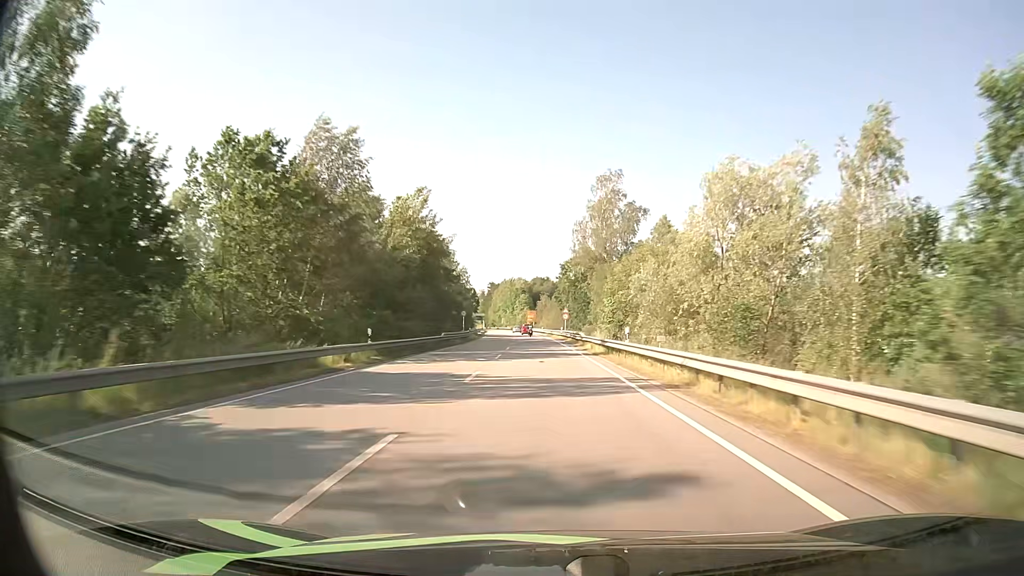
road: primary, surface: asphalt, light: Day
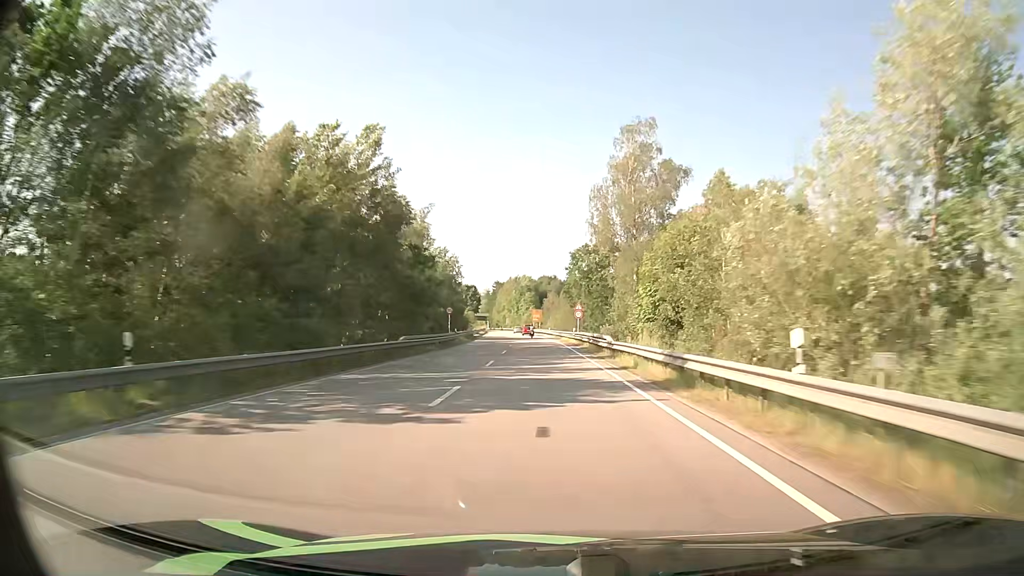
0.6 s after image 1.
(-0.1, +16.9) m; -1°
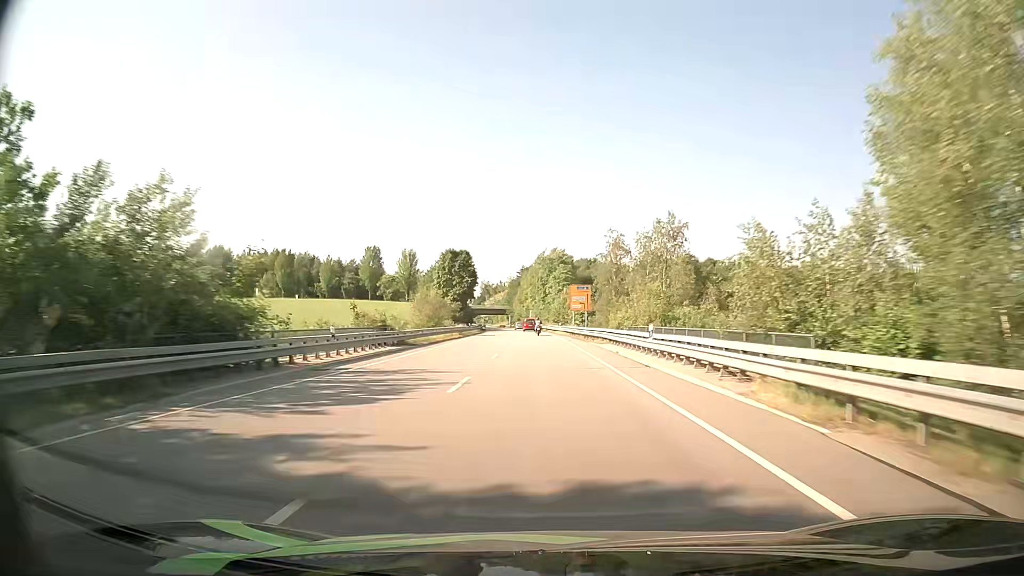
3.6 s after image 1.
(-2.2, +81.9) m; -3°
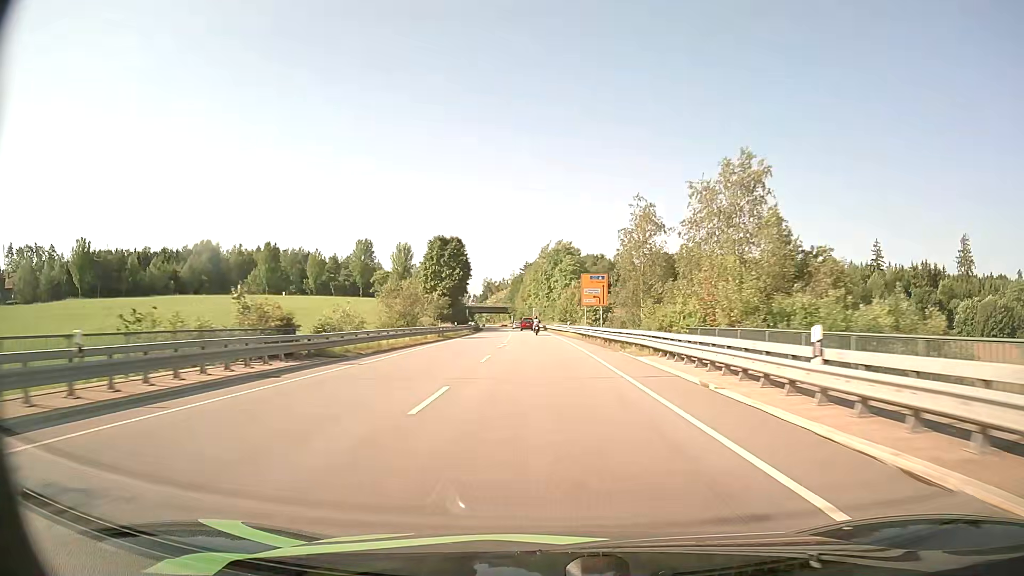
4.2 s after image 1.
(0.0, +15.2) m; 0°
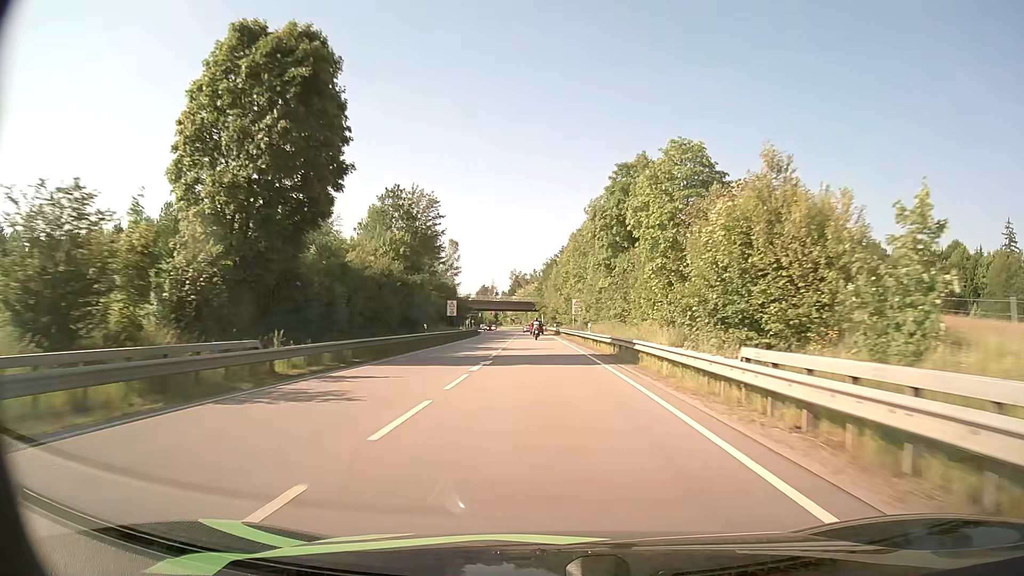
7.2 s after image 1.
(-2.0, +69.0) m; -3°
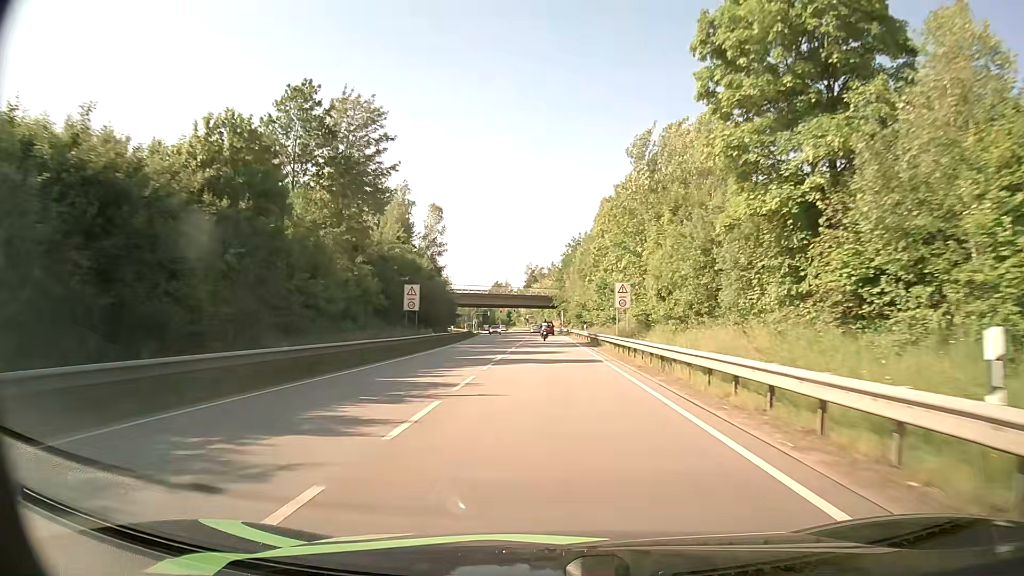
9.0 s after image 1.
(-0.5, +36.0) m; -2°
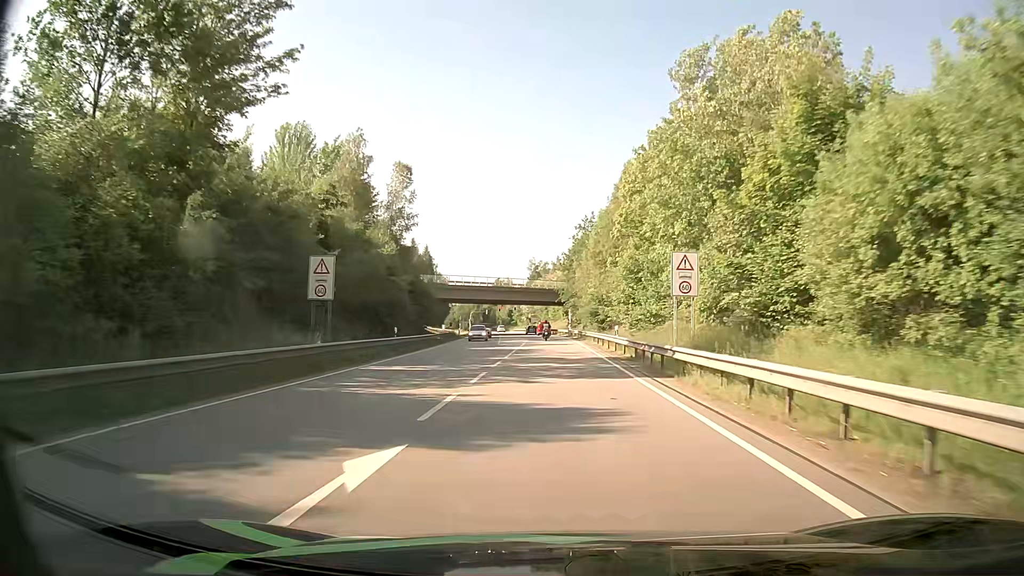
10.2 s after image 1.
(-0.1, +22.4) m; 0°
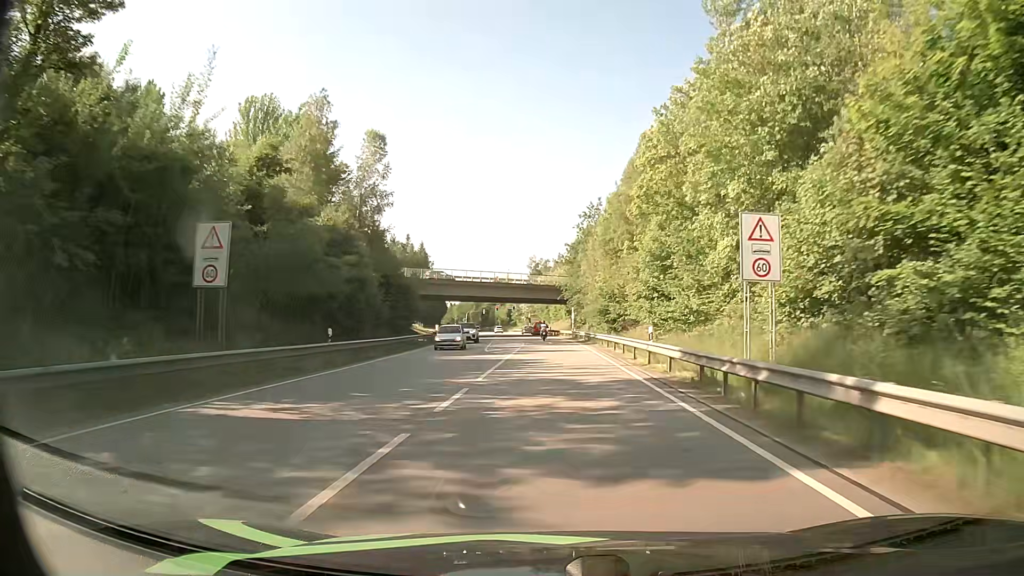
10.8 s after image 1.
(0.0, +10.9) m; 0°
(0, +10) (0, +20) (0, +30) (0, +40) (0, +50) (-1, +60) (-1, +70) (-2, +80) (-2, +90) (-2, +100) m
